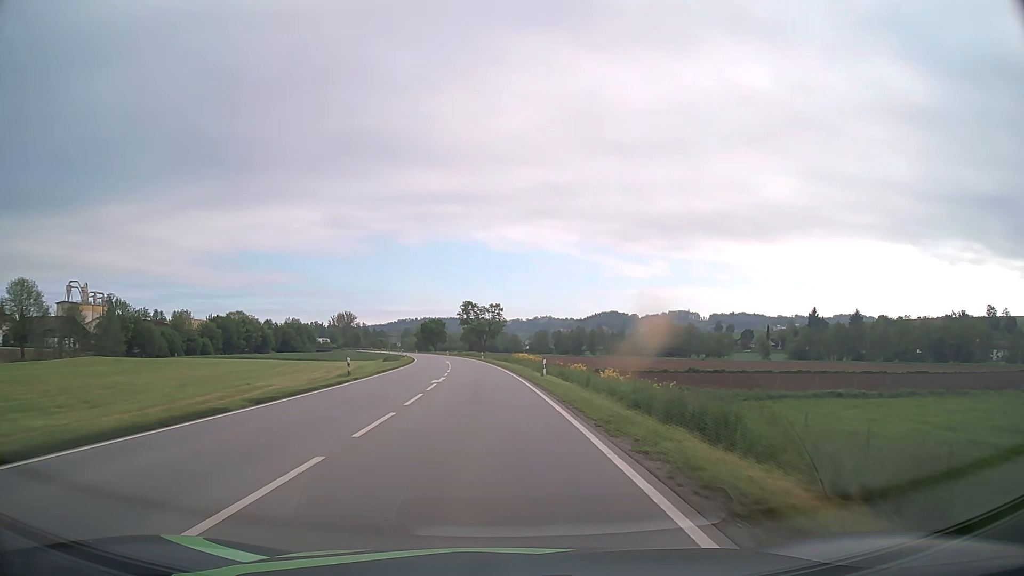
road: secondary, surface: asphalt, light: Day
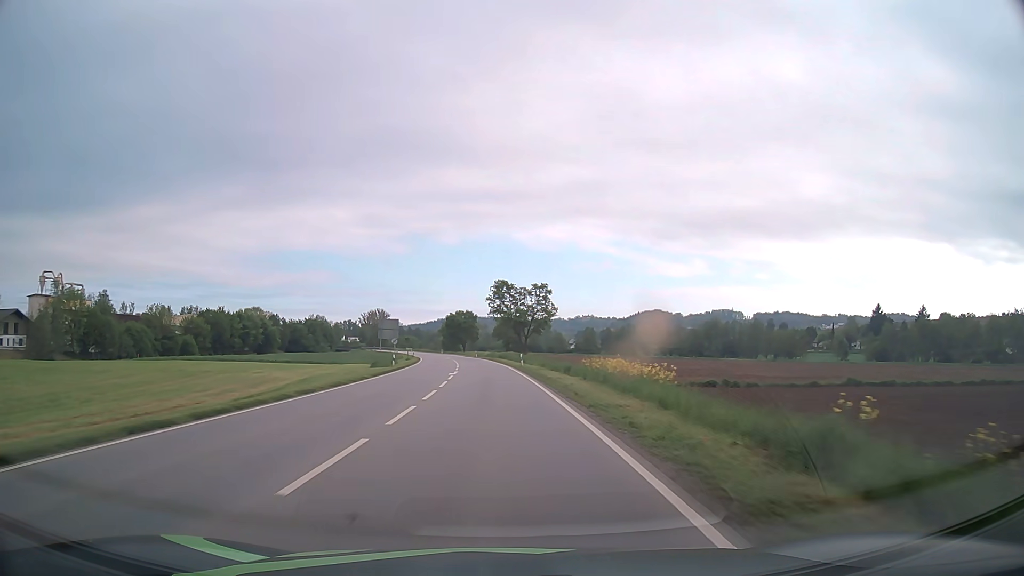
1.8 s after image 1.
(-1.0, +35.0) m; -4°
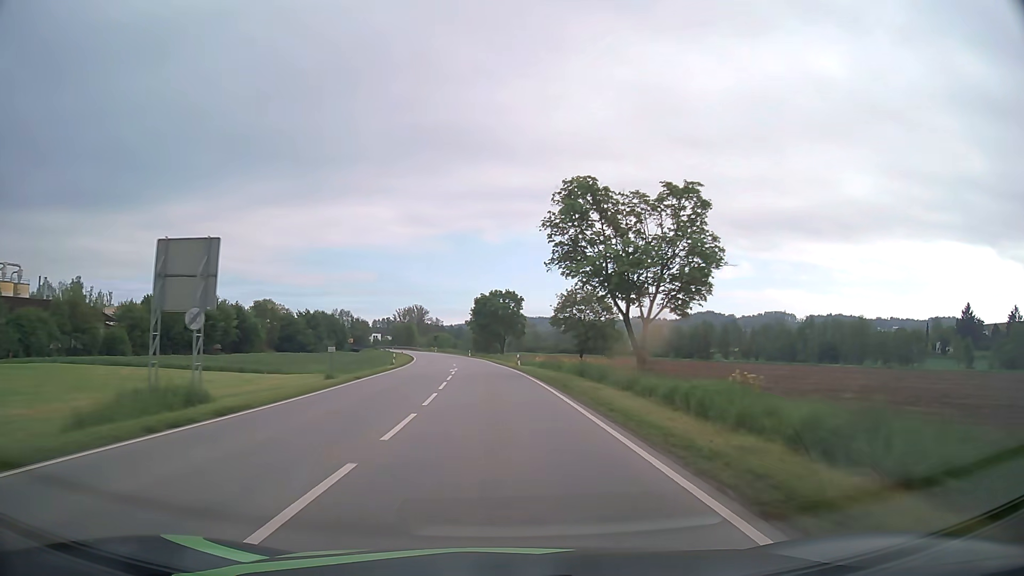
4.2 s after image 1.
(-1.8, +50.7) m; -4°
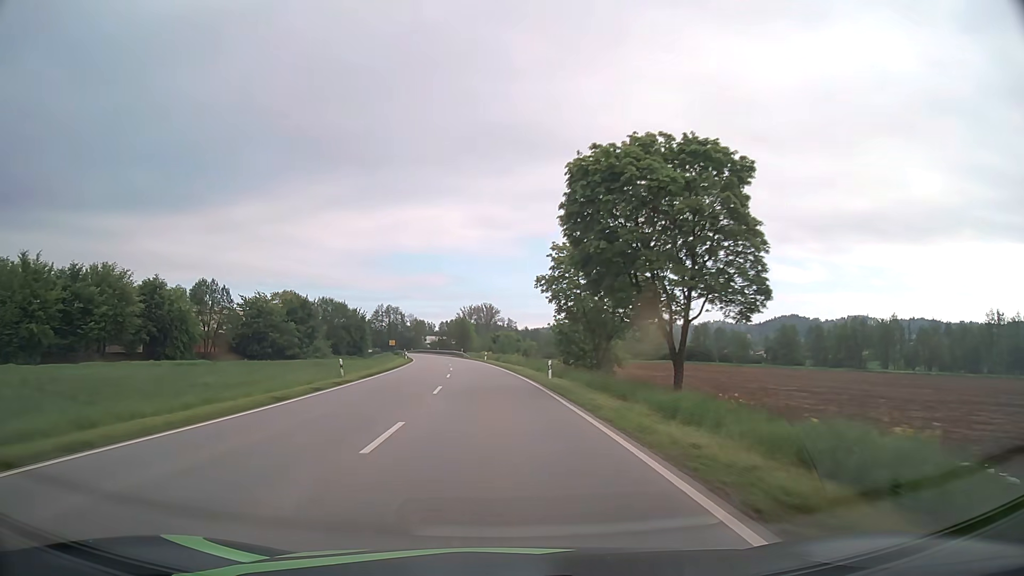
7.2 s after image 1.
(-3.7, +67.8) m; -6°
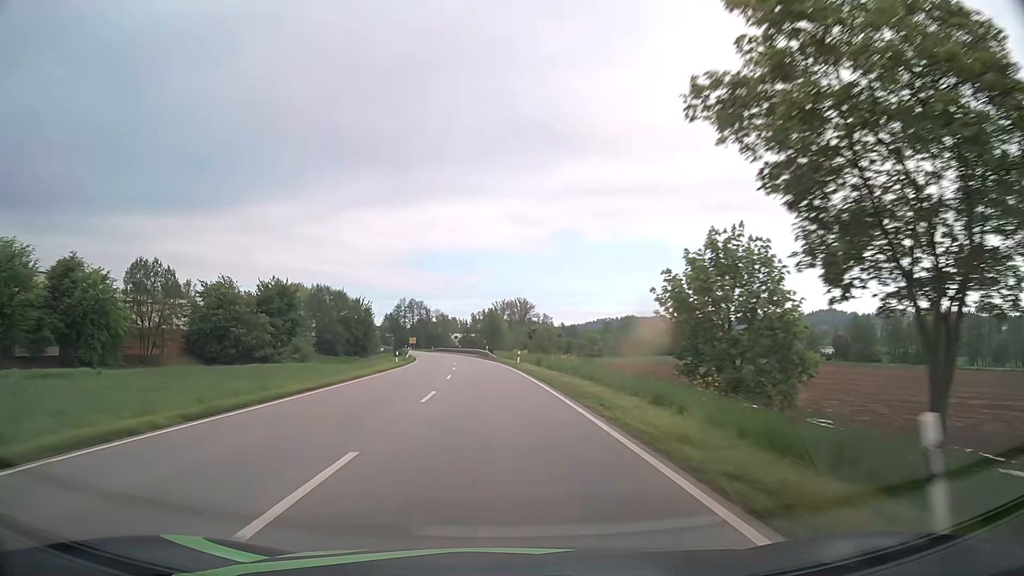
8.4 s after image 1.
(-0.7, +28.3) m; -3°
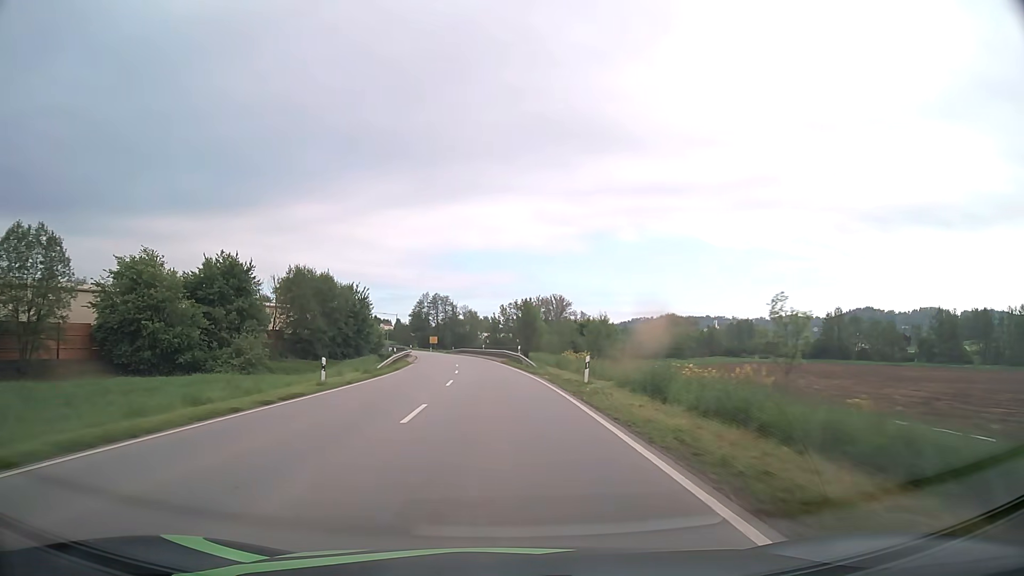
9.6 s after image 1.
(-0.8, +28.7) m; -3°
(0, +10) (0, +20) (-1, +30) (-1, +40) (-2, +50) (-3, +60) (-4, +70) (-5, +80) (-7, +90) (-8, +100) m
